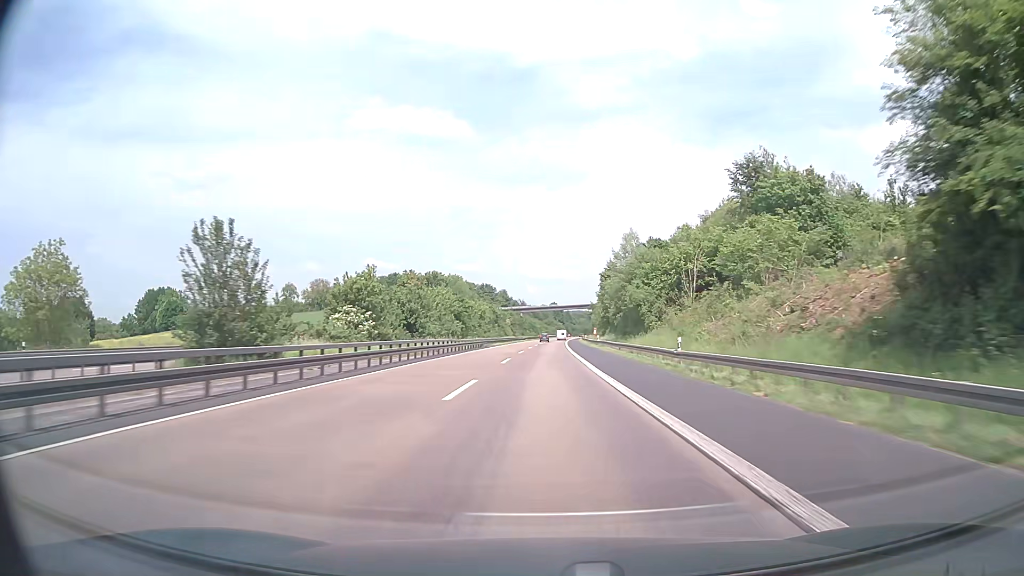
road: motorway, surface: asphalt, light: Day
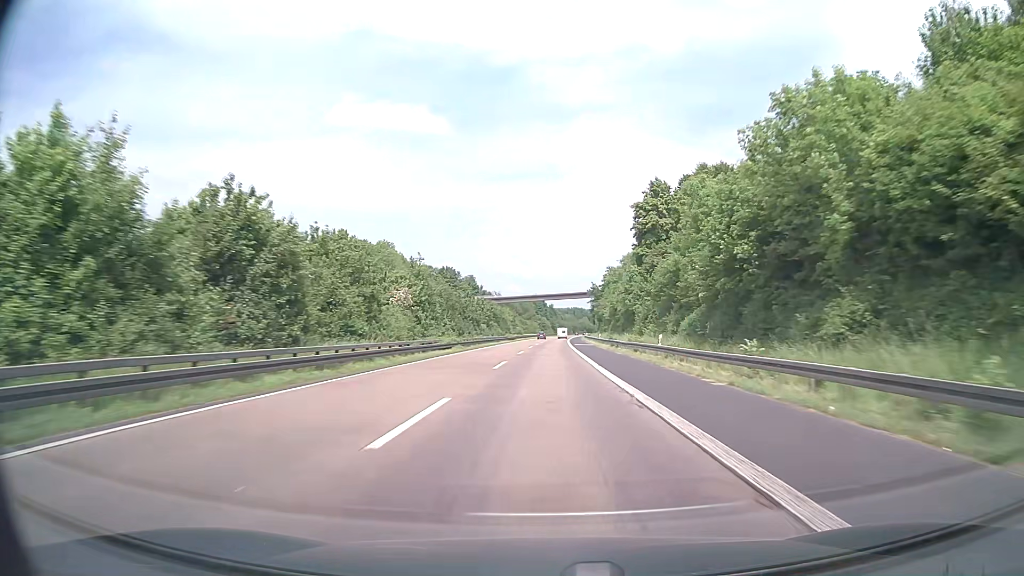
(+1.2, +95.2) m; +2°
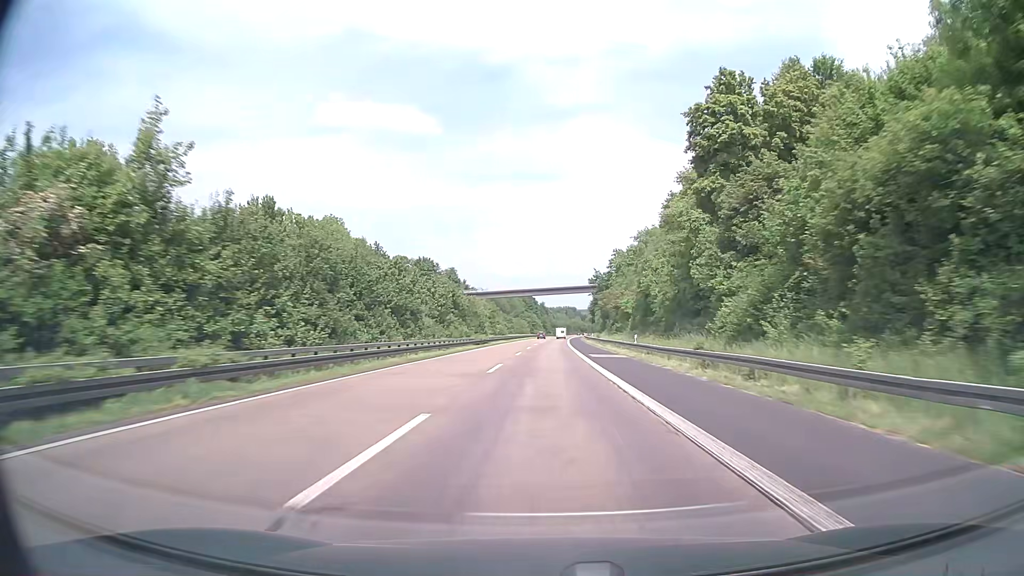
(+0.3, +38.0) m; +1°
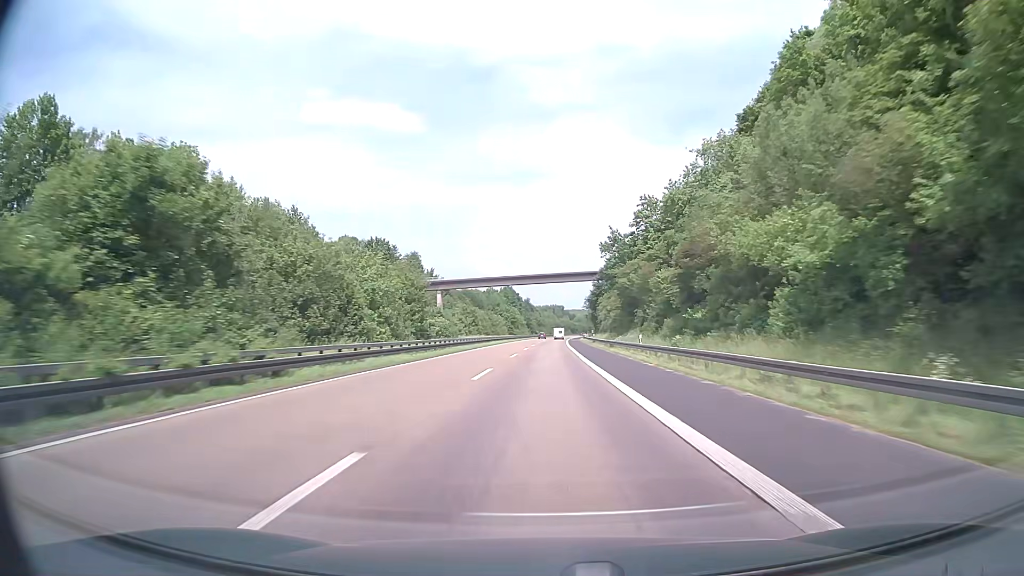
(+0.6, +57.0) m; +1°
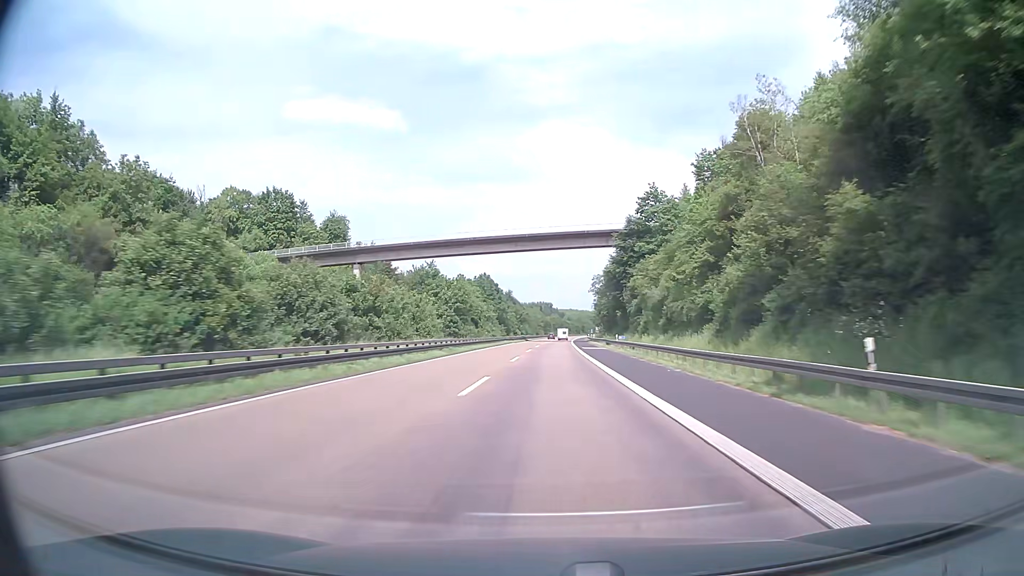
(+0.8, +76.0) m; +1°
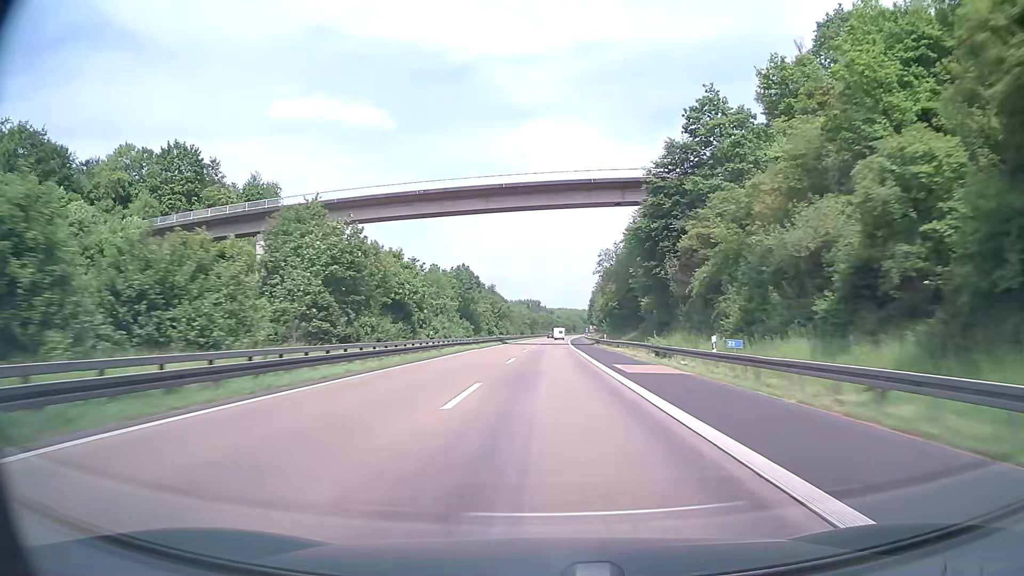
(+0.3, +38.0) m; +1°
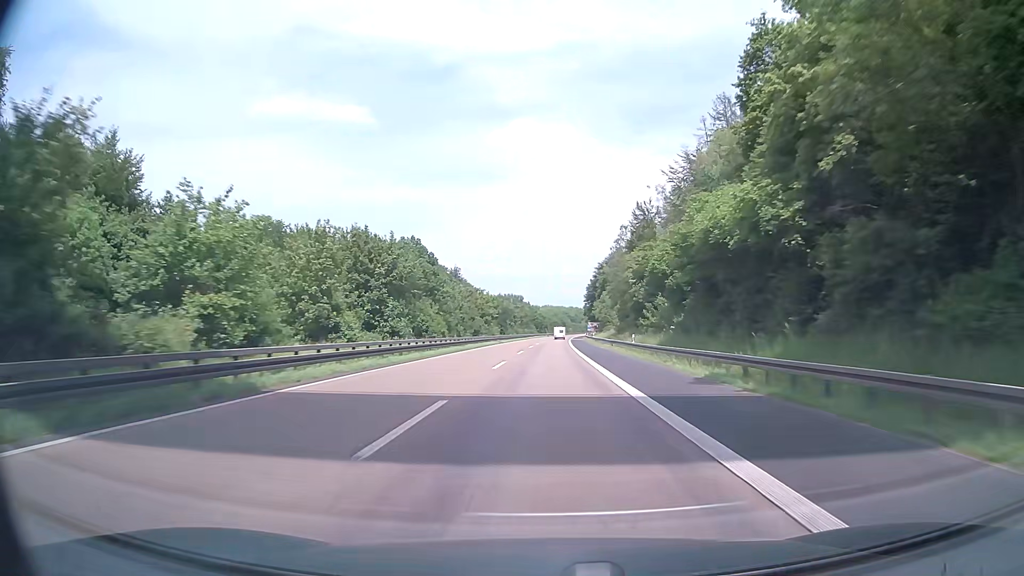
(+1.3, +76.0) m; +2°
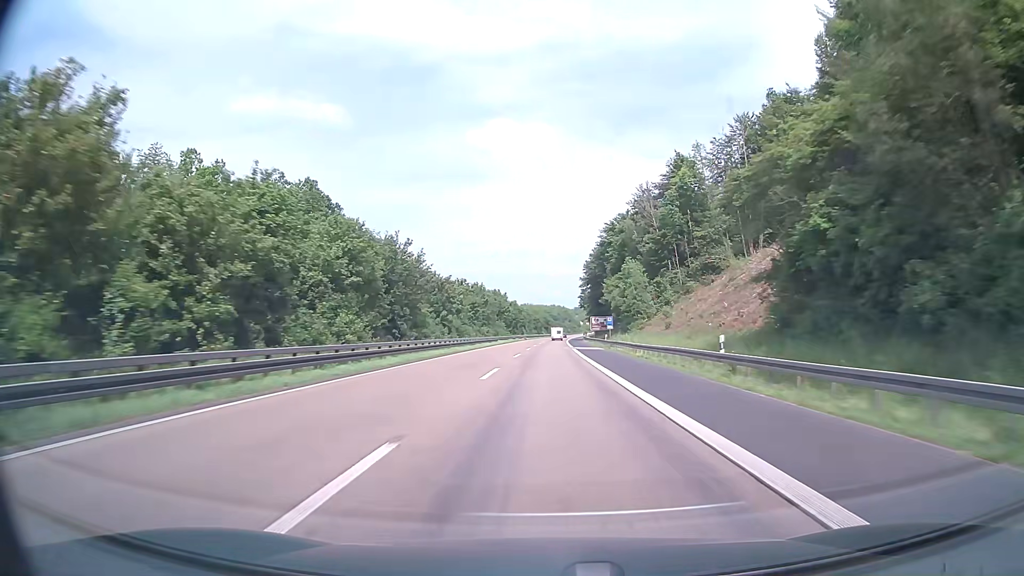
(+0.4, +76.1) m; +1°
(0, +10) (0, +20) (0, +30) (0, +40) (0, +50) (+1, +60) (+1, +70) (+1, +80) (+1, +90) (+2, +100) m
